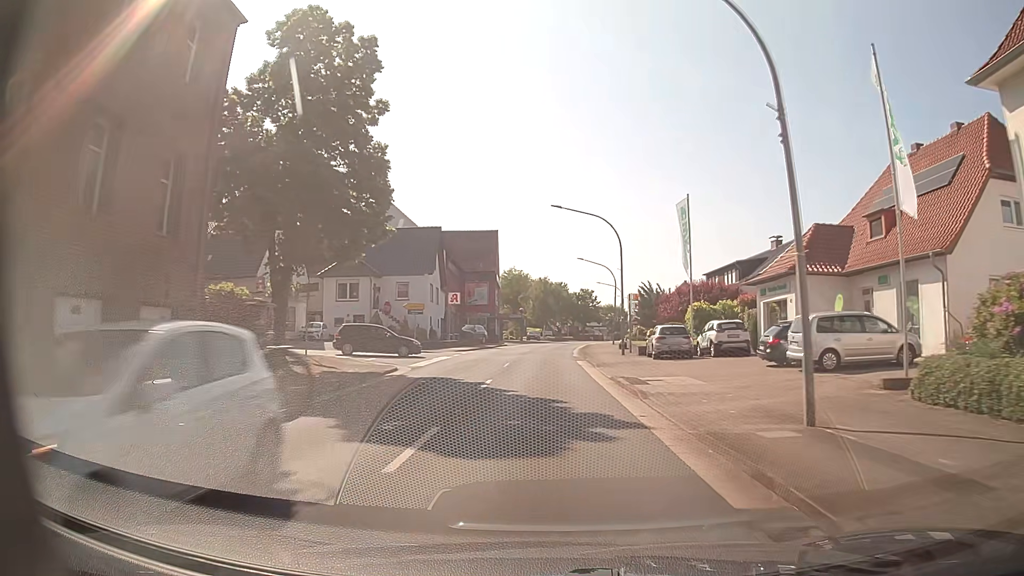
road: primary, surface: asphalt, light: Day
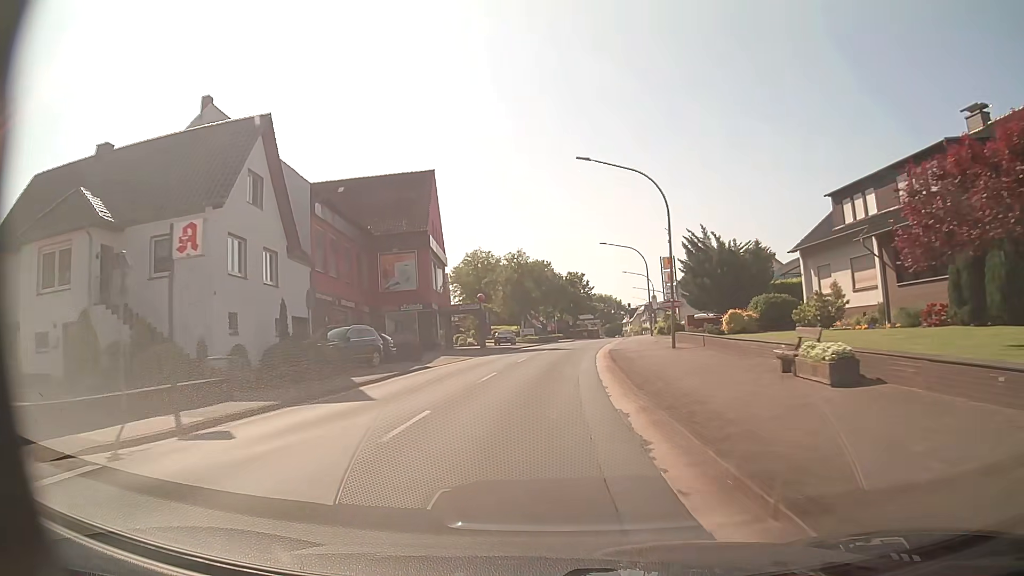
(+0.9, +35.2) m; +3°
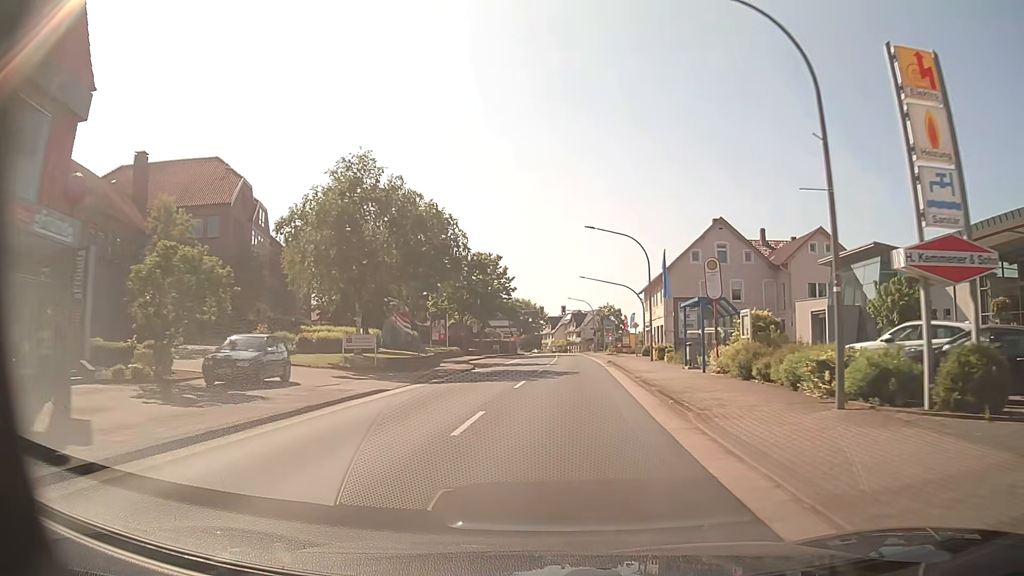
(+1.5, +43.9) m; +7°
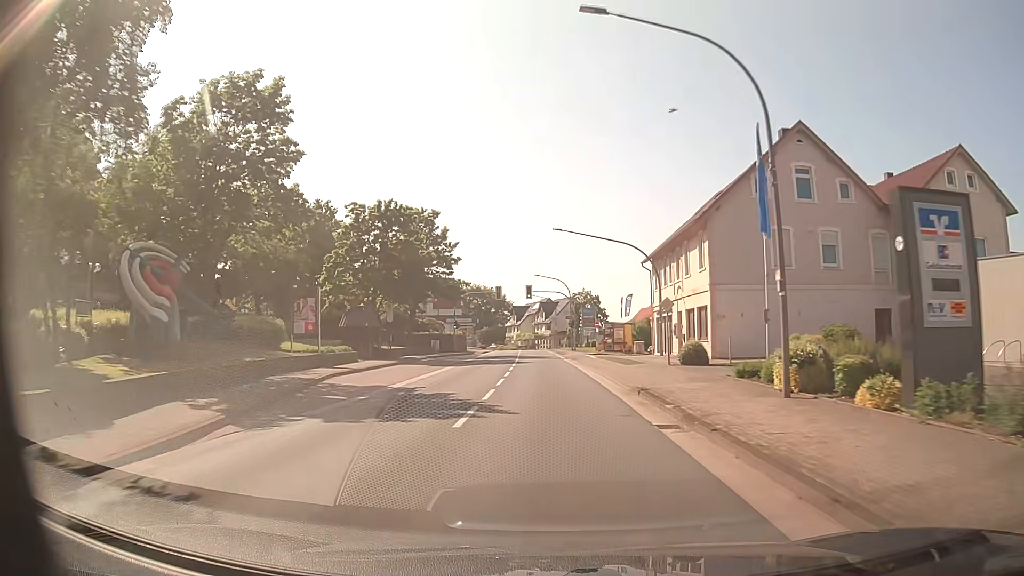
(+0.9, +26.4) m; +3°
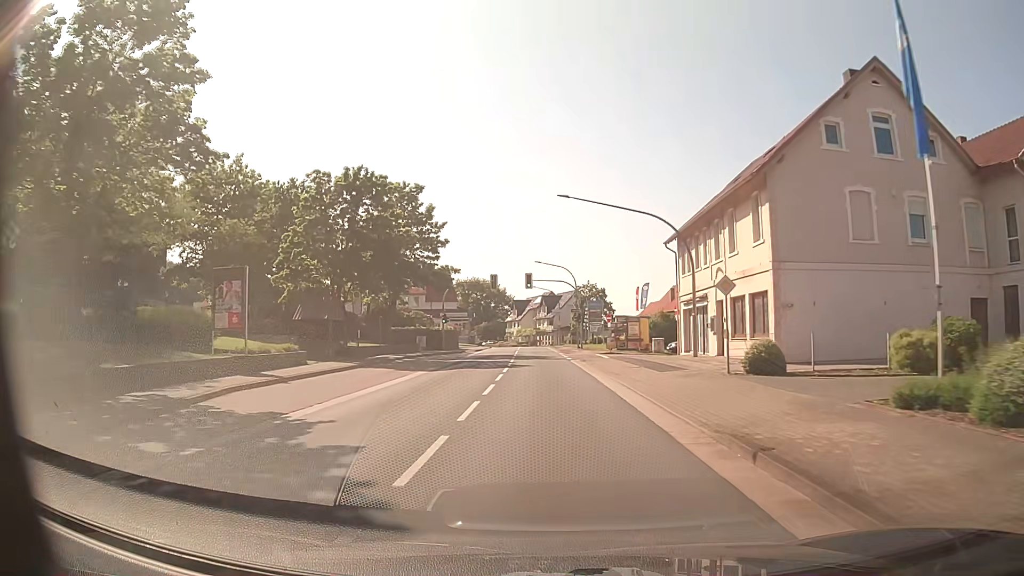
(-0.1, +8.7) m; -1°
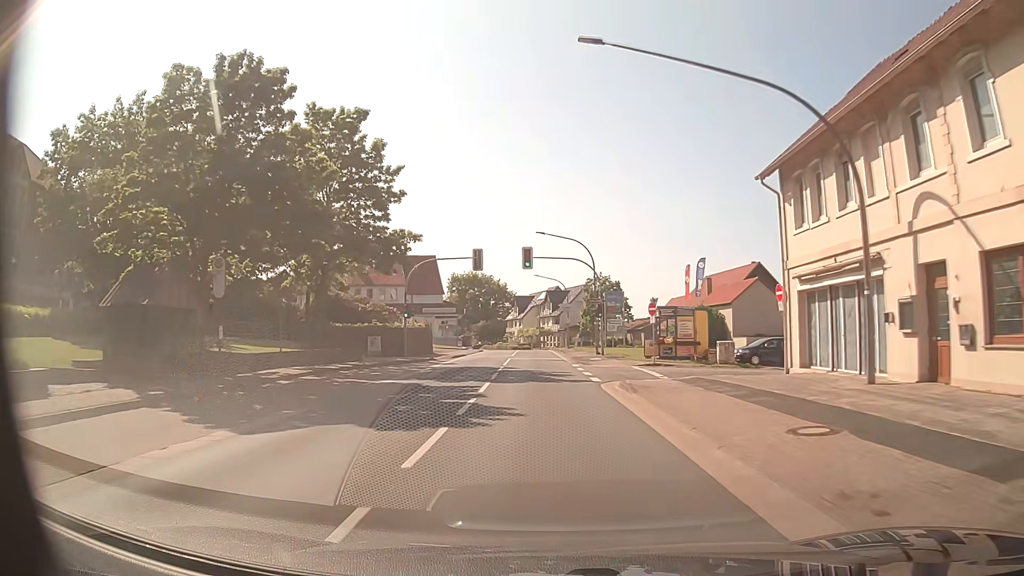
(0.0, +17.6) m; 0°
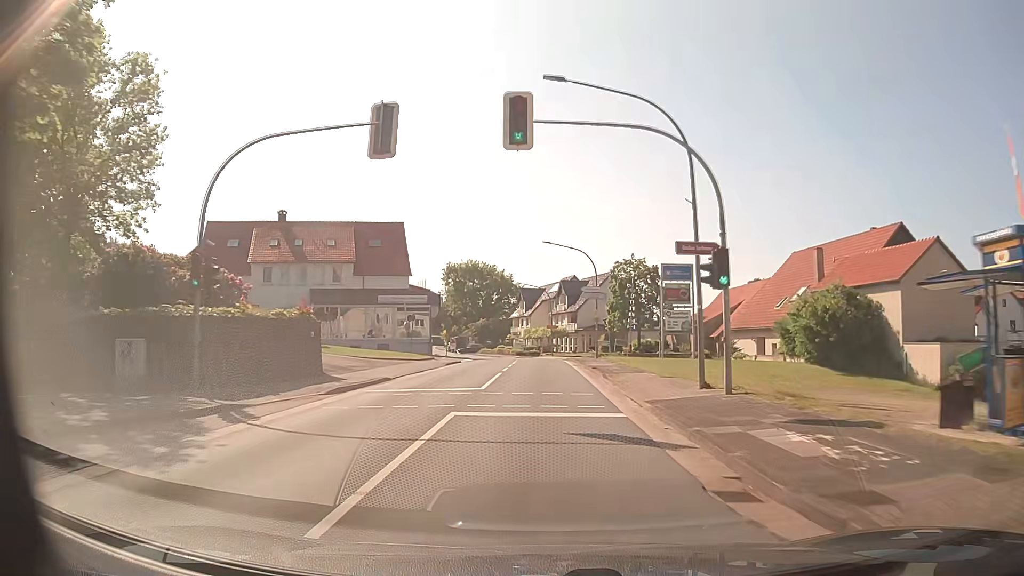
(-0.2, +26.8) m; -1°
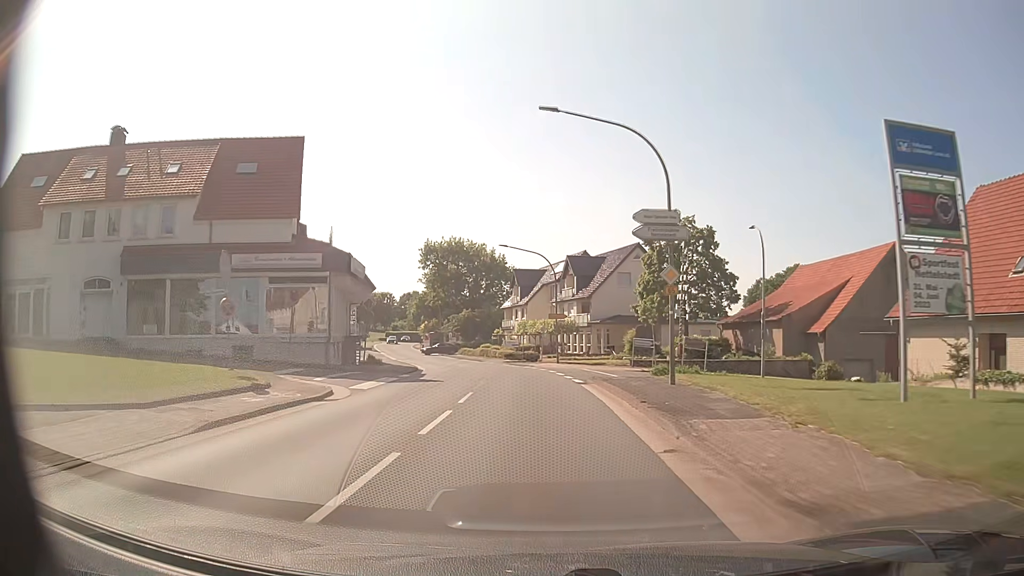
(-0.1, +26.8) m; 0°
